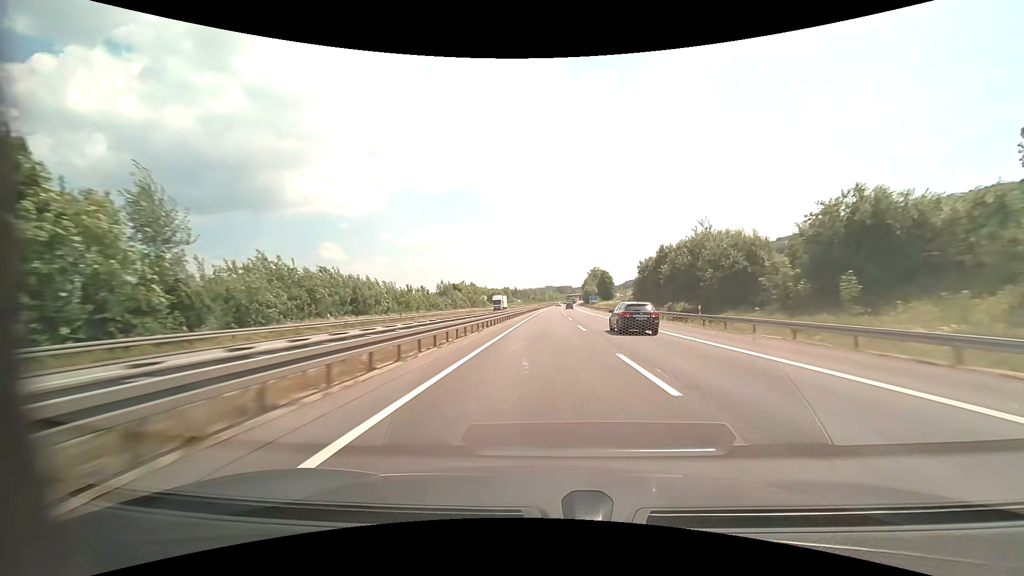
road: motorway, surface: asphalt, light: Day
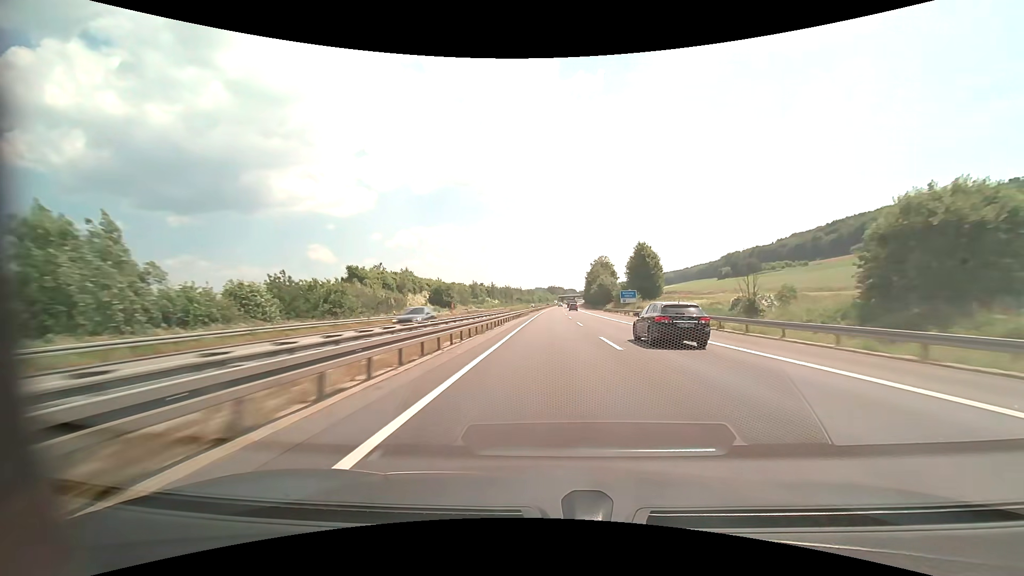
(+0.7, +83.2) m; +1°
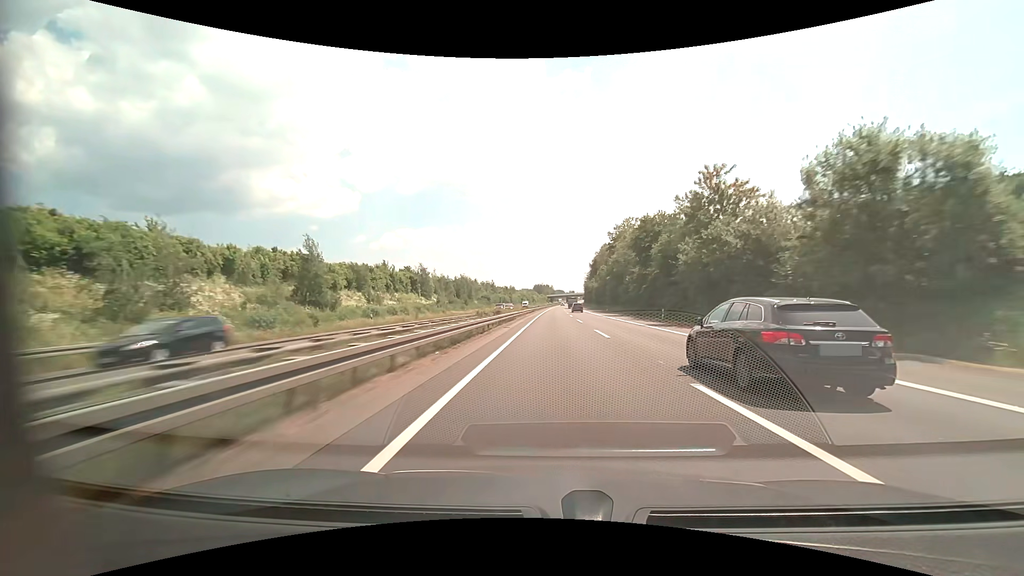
(+1.4, +103.7) m; +1°
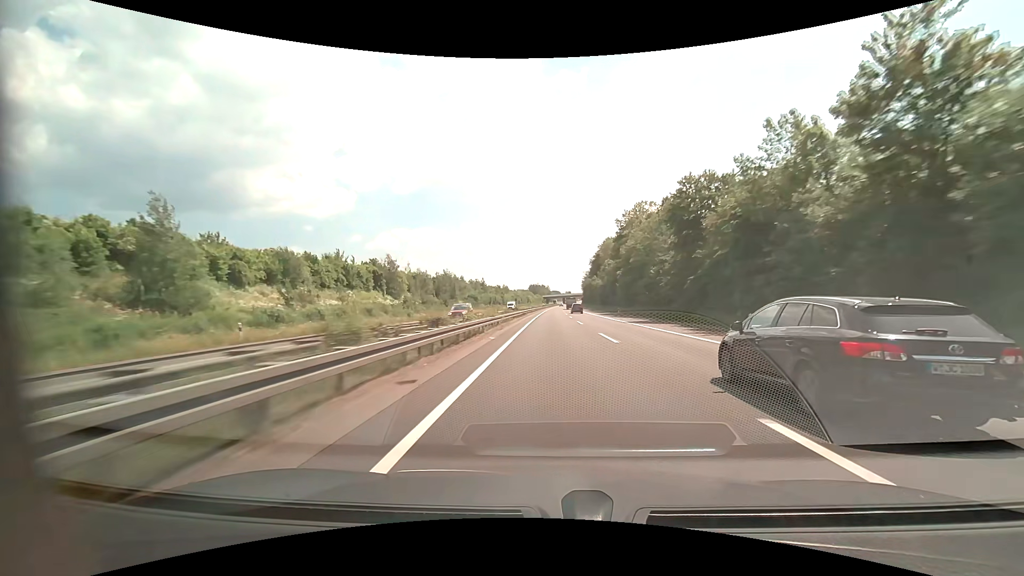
(+0.1, +20.7) m; +1°
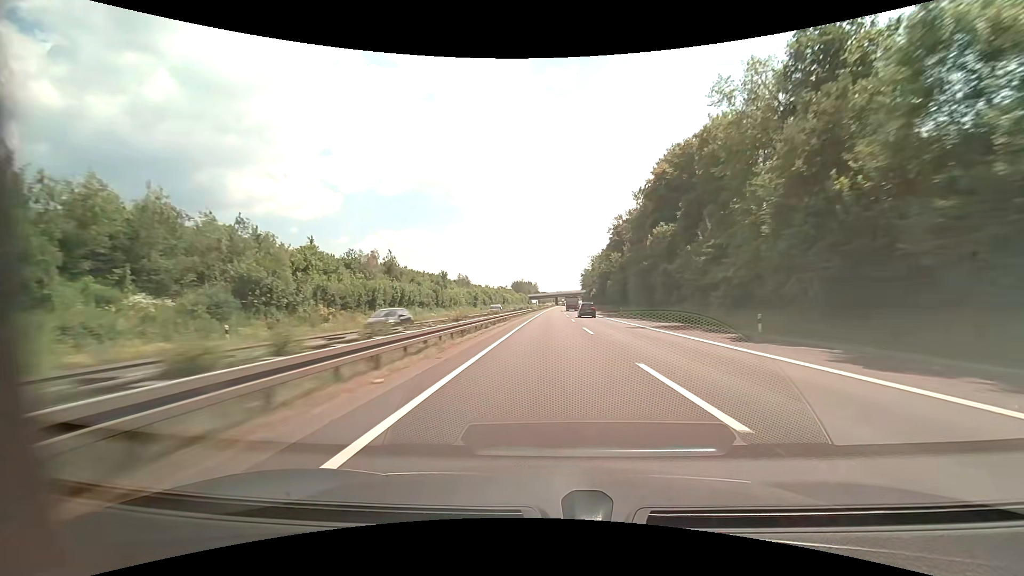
(+1.7, +103.6) m; +1°
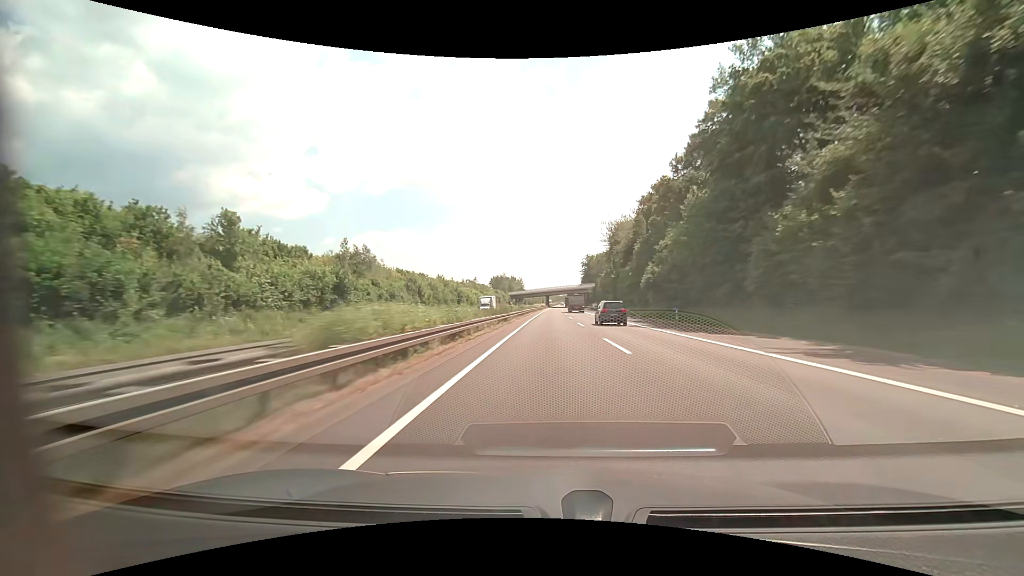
(+0.9, +82.7) m; +1°
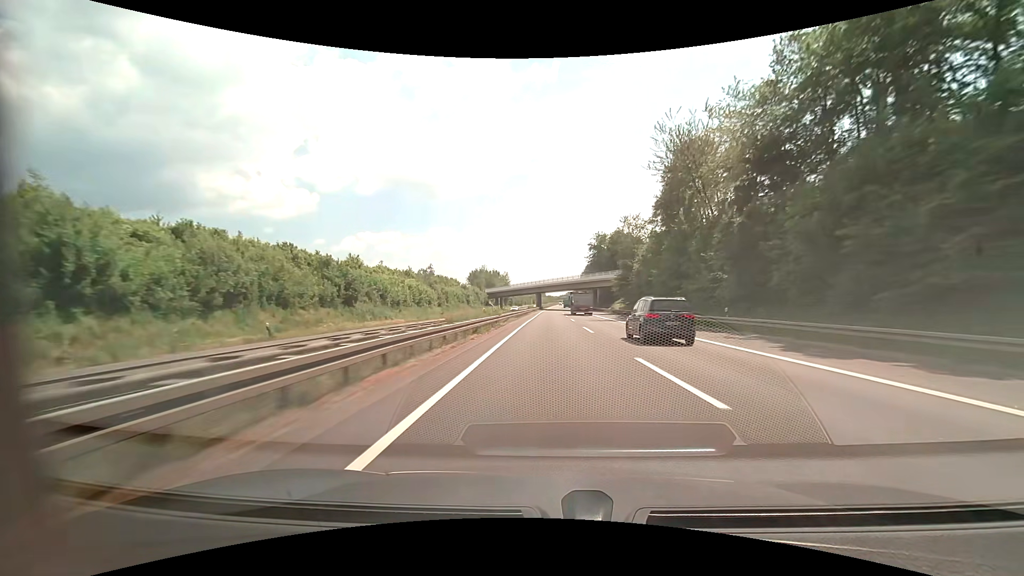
(+0.5, +61.8) m; +1°
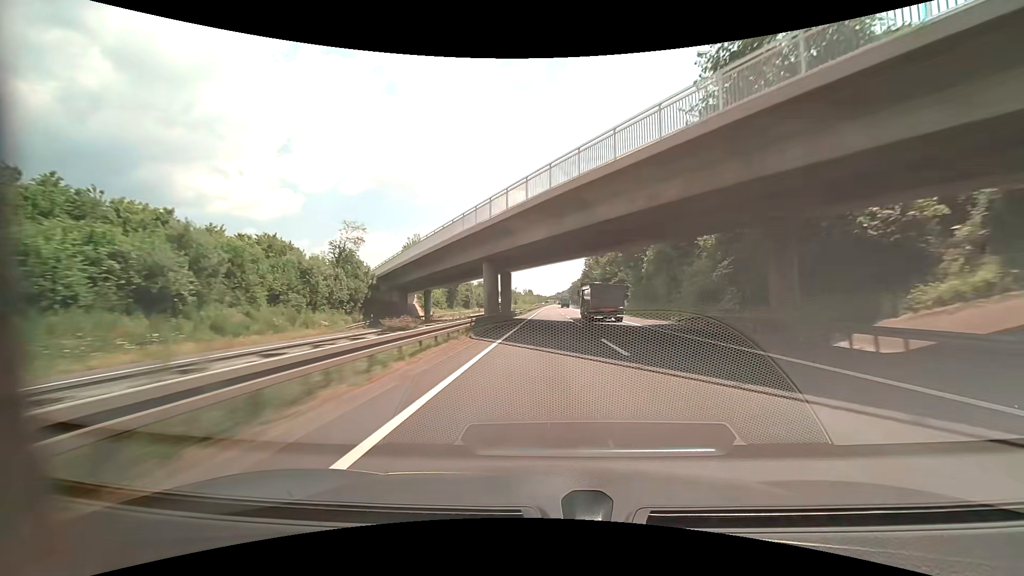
(+1.1, +102.7) m; +1°
(0, +10) (0, +20) (0, +30) (0, +40) (0, +50) (0, +60) (0, +70) (0, +80) (0, +90) (+1, +100) m
